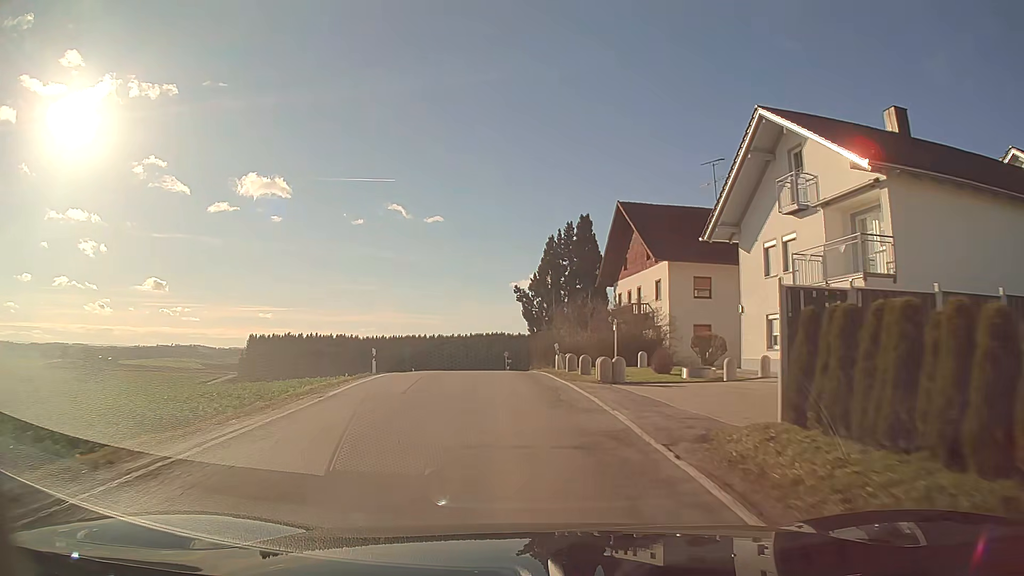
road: secondary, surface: asphalt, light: Day
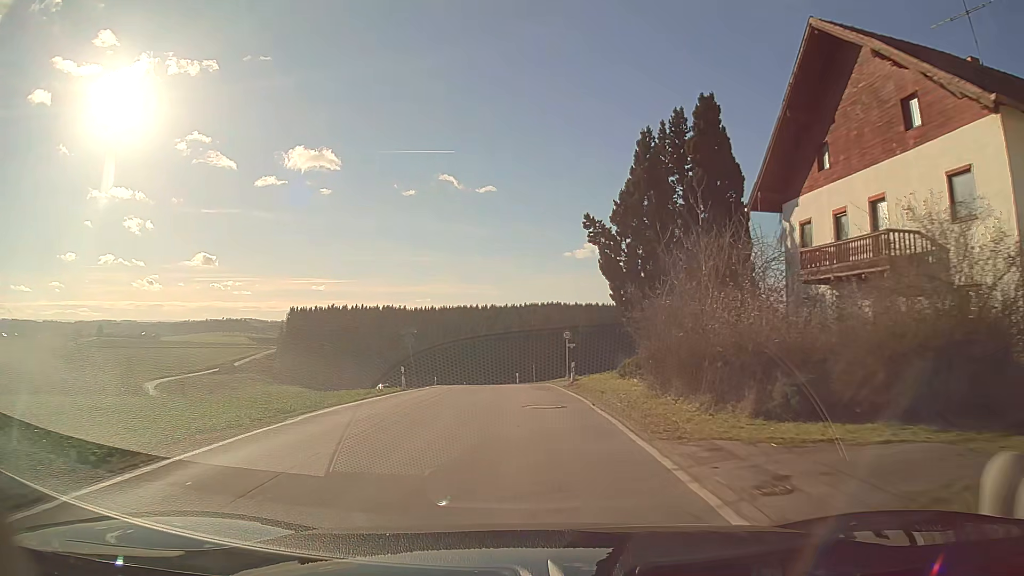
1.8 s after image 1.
(-1.0, +23.5) m; -4°
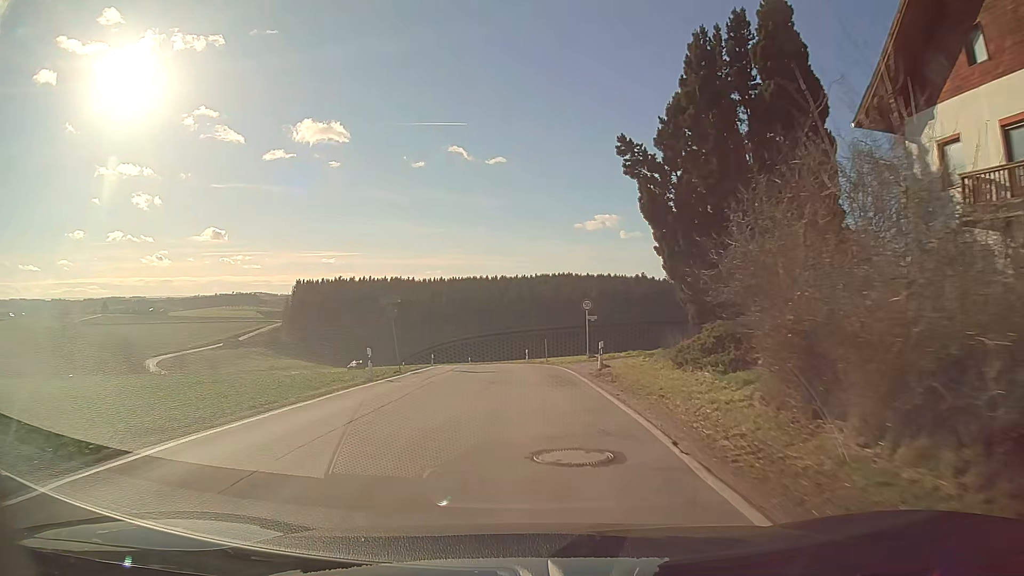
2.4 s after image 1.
(-0.1, +7.9) m; -1°
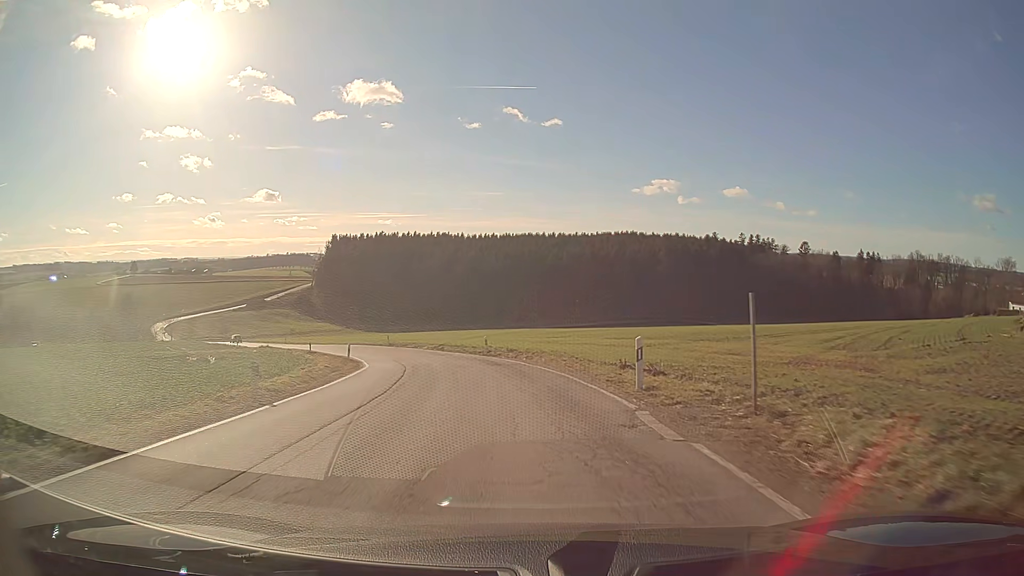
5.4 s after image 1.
(-1.5, +39.4) m; -6°
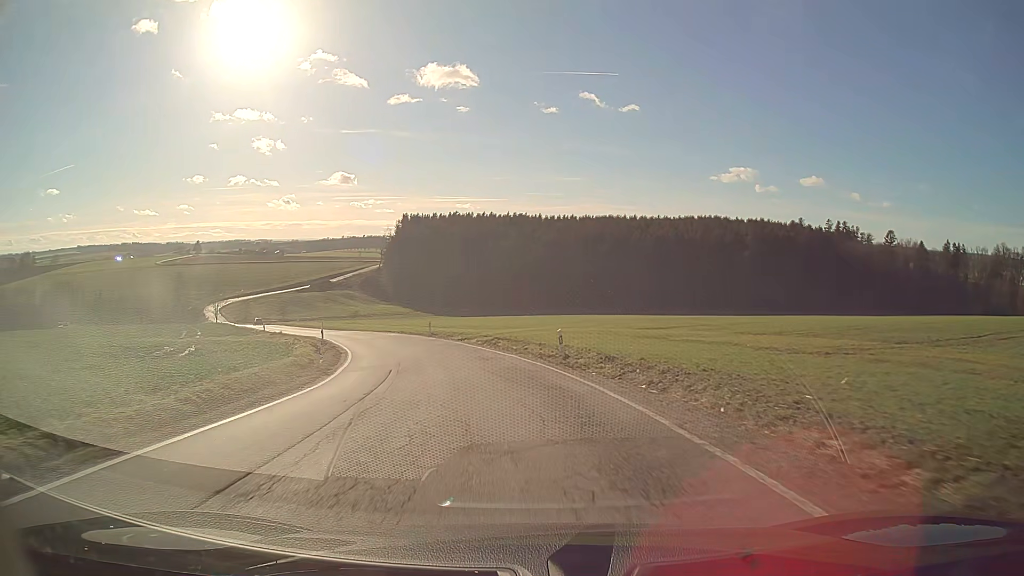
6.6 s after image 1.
(-0.9, +16.4) m; -7°
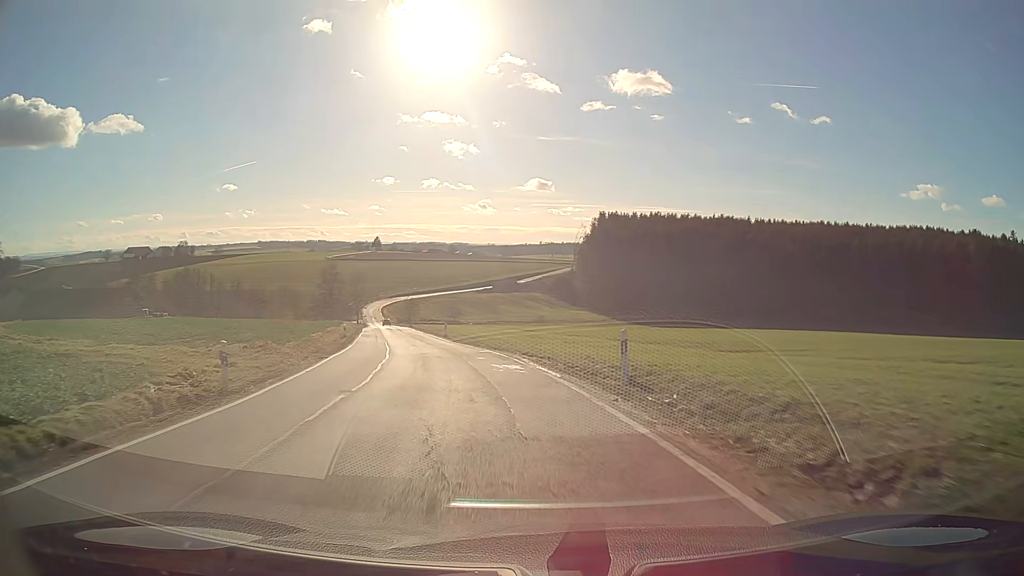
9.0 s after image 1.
(-4.9, +33.7) m; -17°
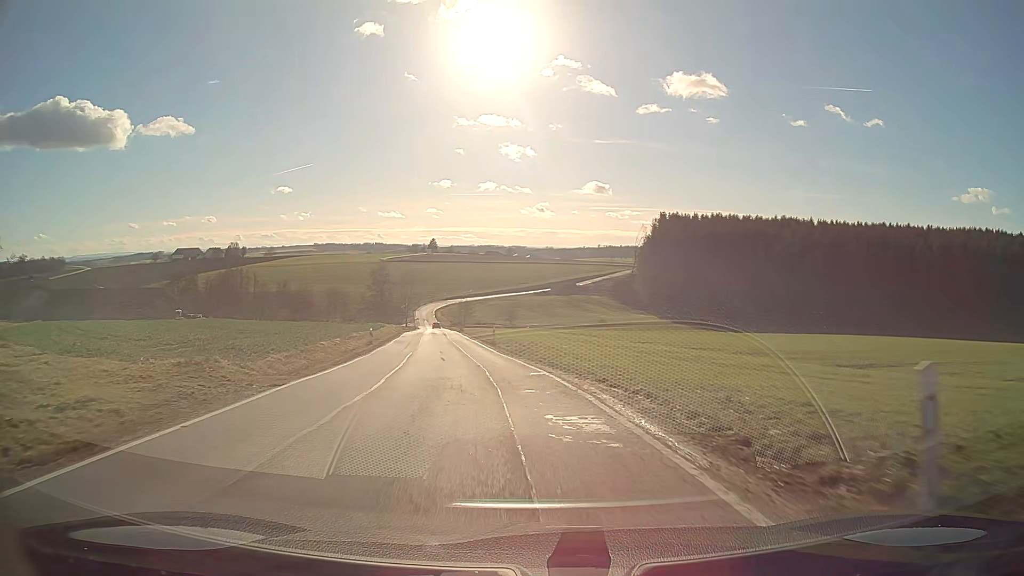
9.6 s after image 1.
(-0.4, +8.8) m; -5°
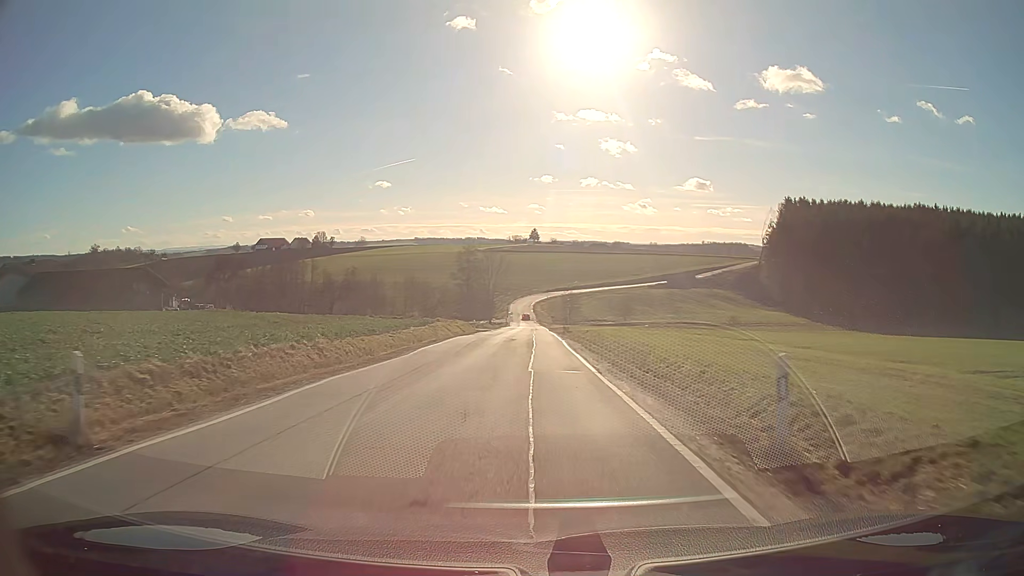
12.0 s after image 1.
(-2.9, +35.4) m; -7°
